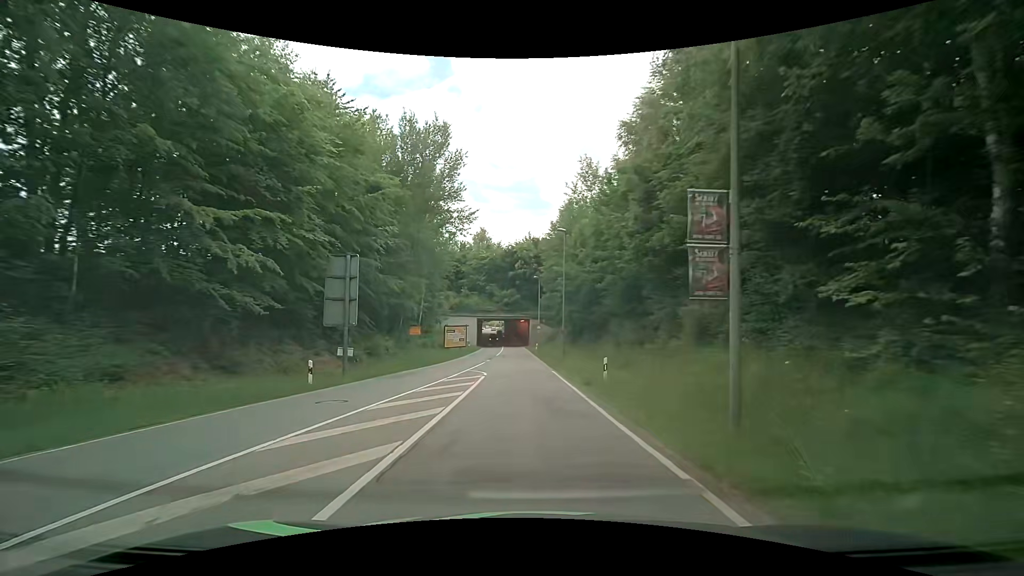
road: secondary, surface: asphalt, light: Day
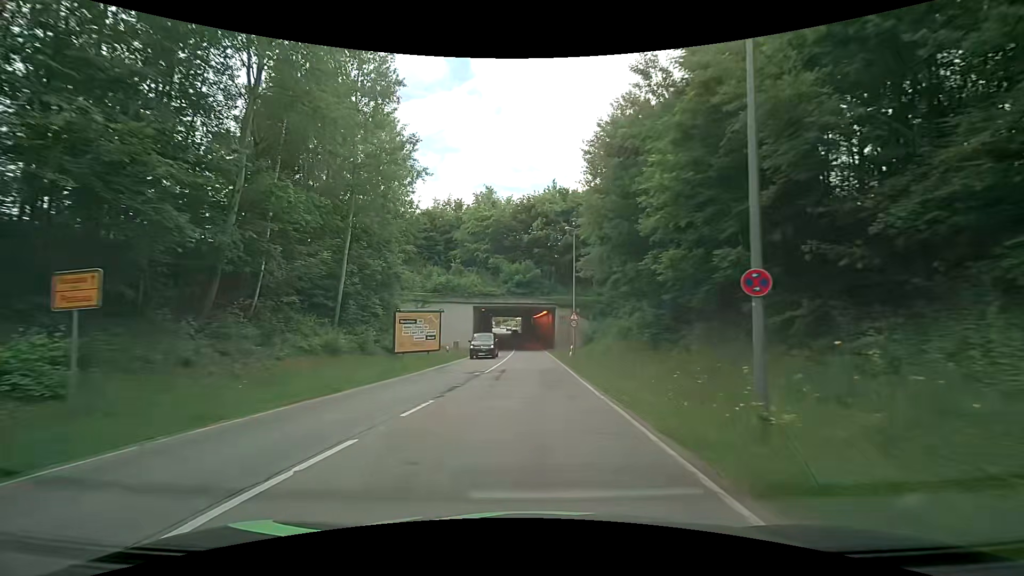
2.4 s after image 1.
(-0.6, +30.6) m; -2°
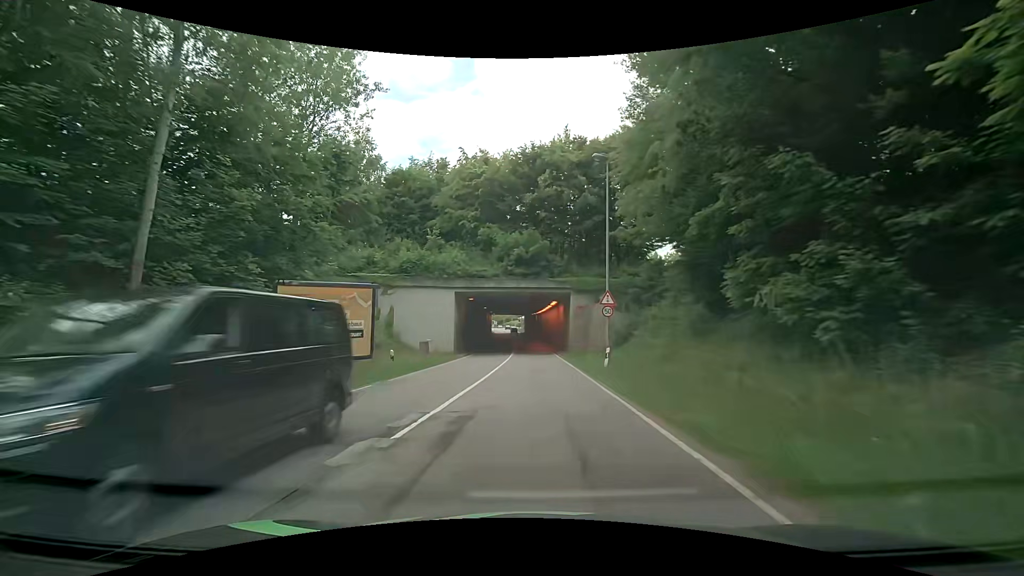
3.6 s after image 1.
(-0.1, +15.6) m; -1°
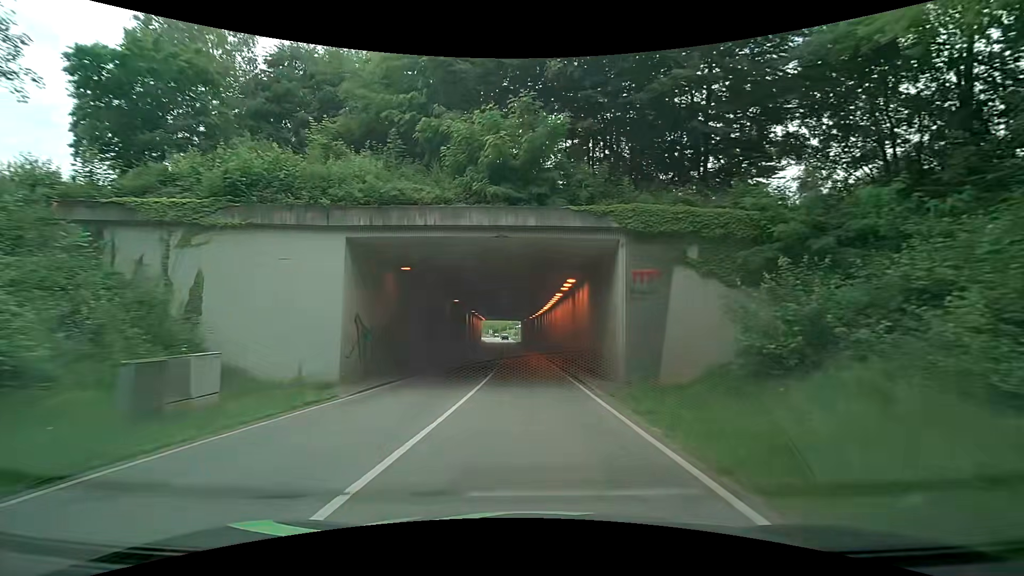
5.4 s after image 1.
(+0.1, +22.5) m; 0°
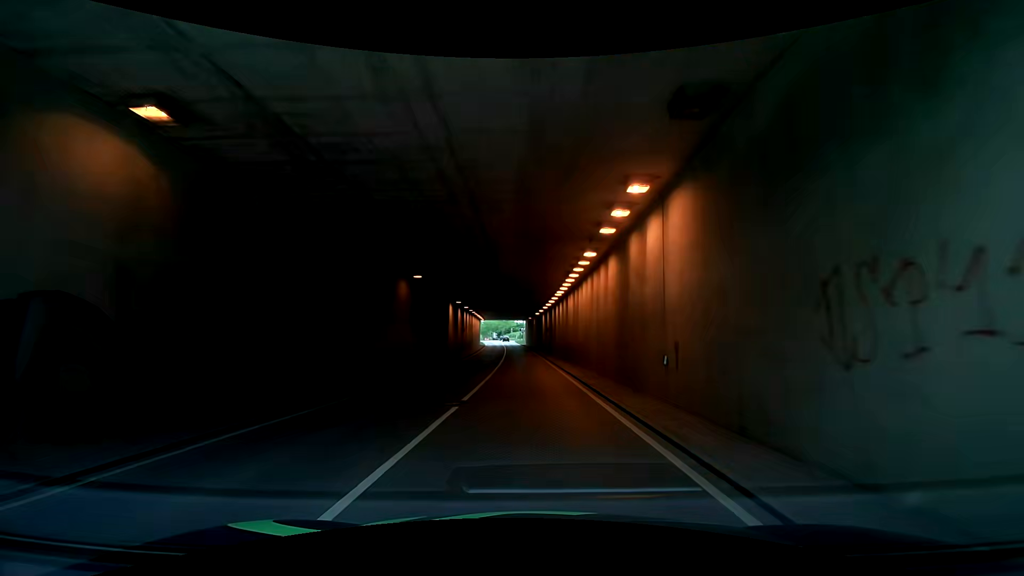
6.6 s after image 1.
(0.0, +15.4) m; -1°
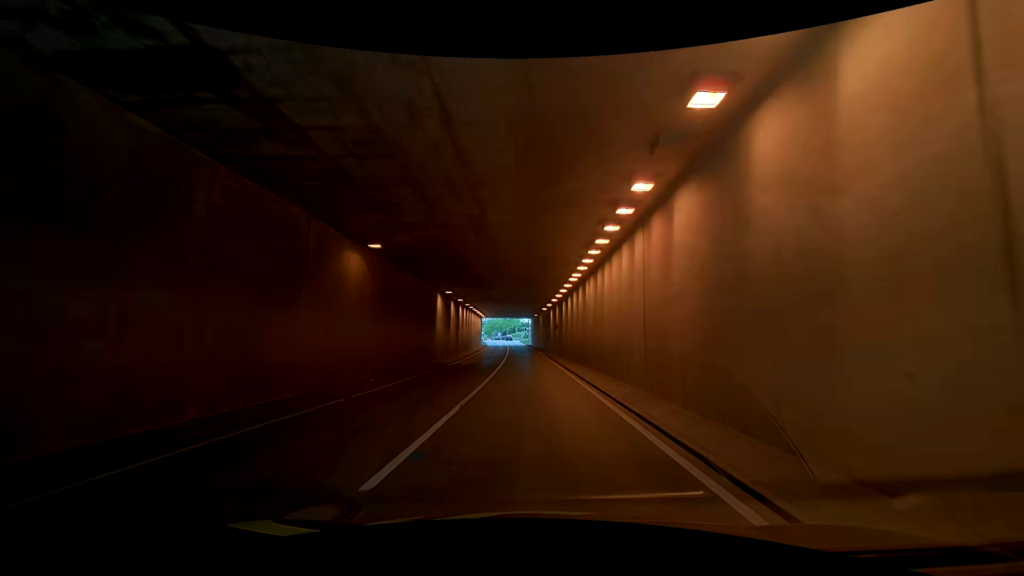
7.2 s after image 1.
(0.0, +7.8) m; -1°
